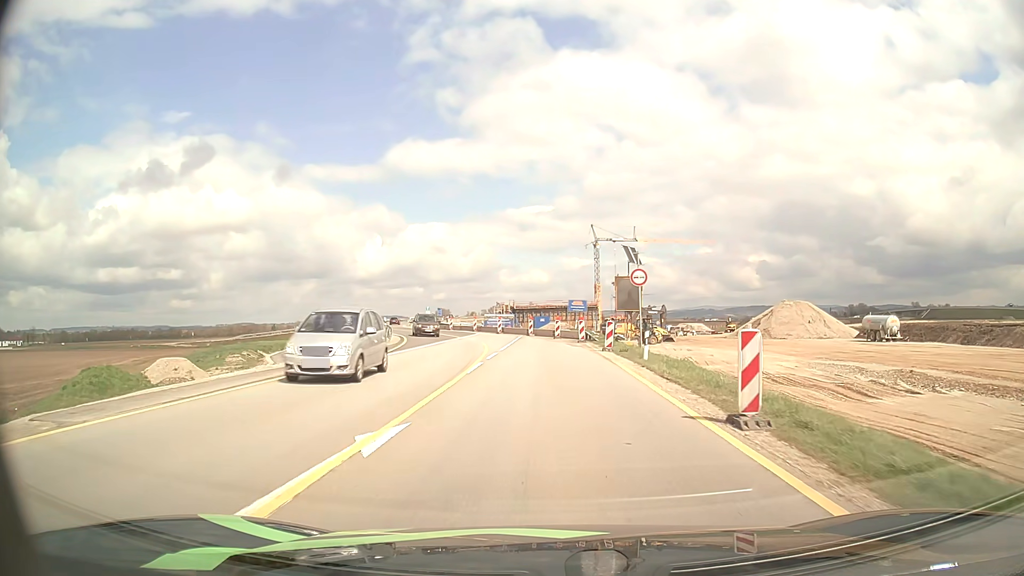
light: Day
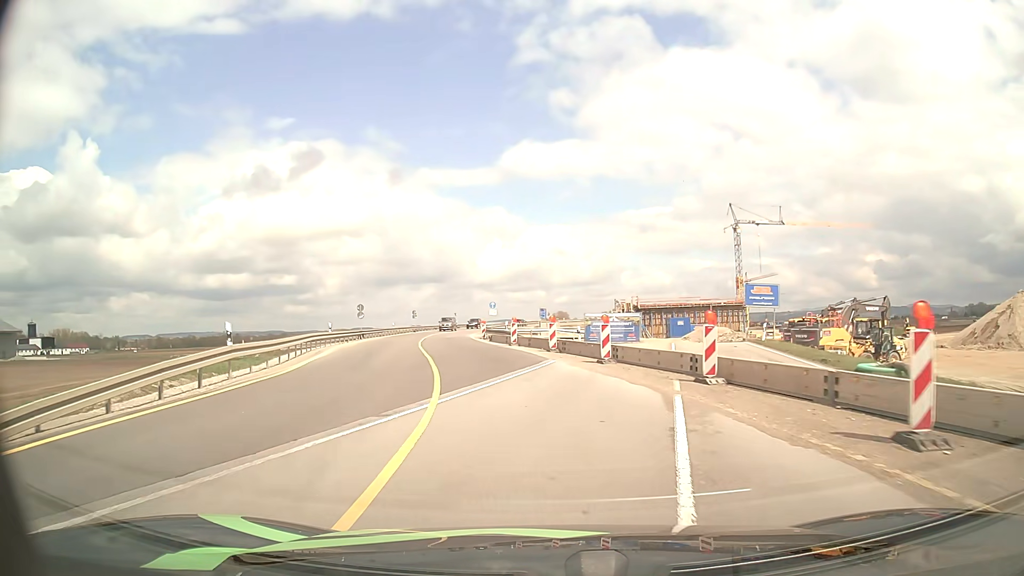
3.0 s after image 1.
(-1.9, +36.6) m; -10°
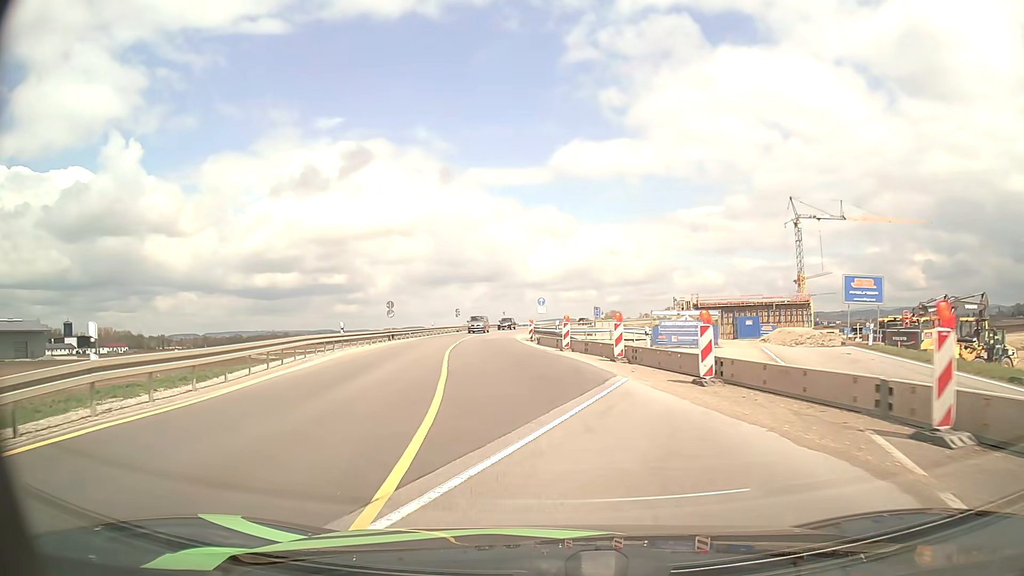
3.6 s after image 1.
(-0.2, +7.3) m; -4°
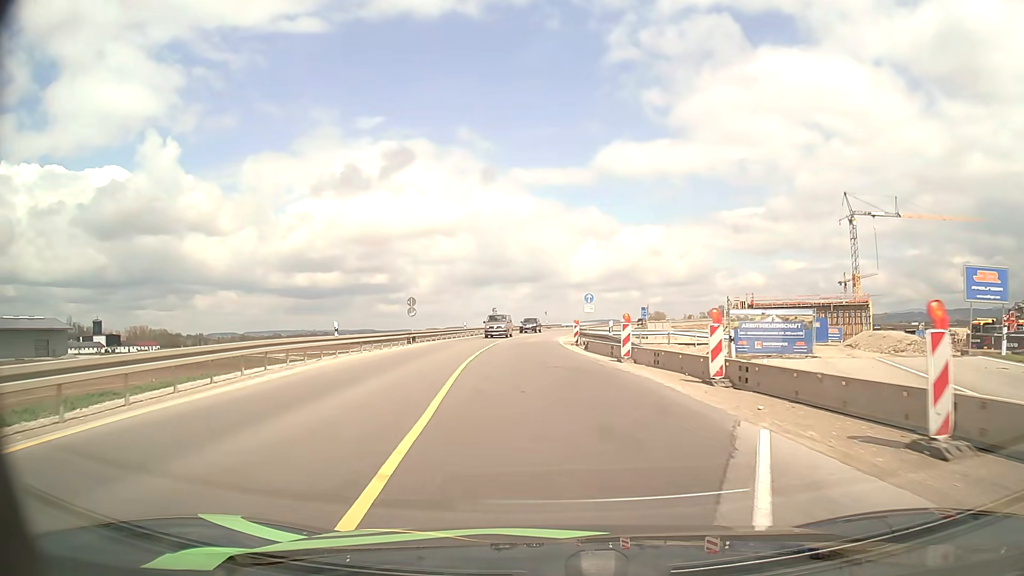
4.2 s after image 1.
(-0.3, +7.4) m; -3°
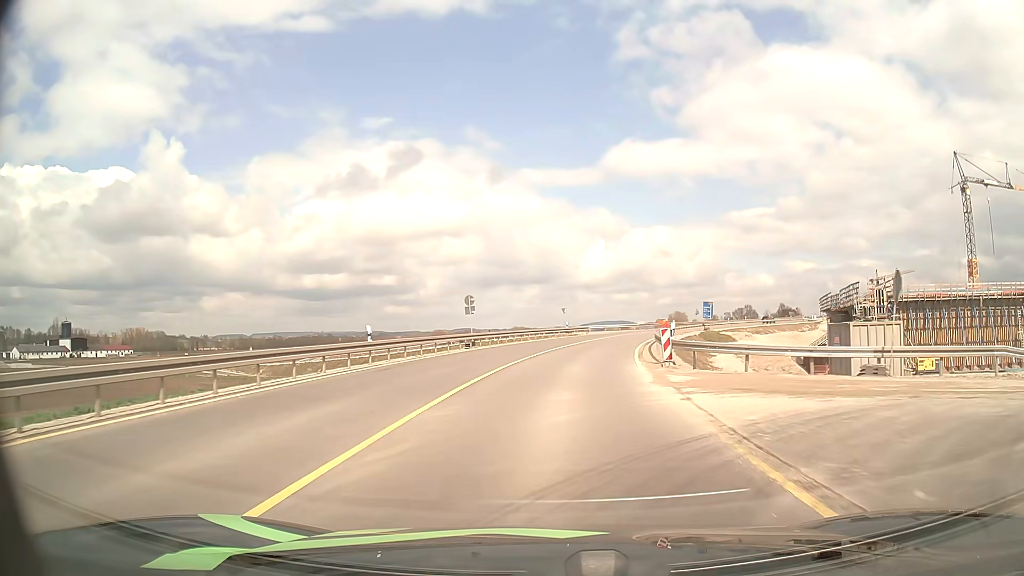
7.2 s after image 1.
(-1.5, +38.9) m; -1°
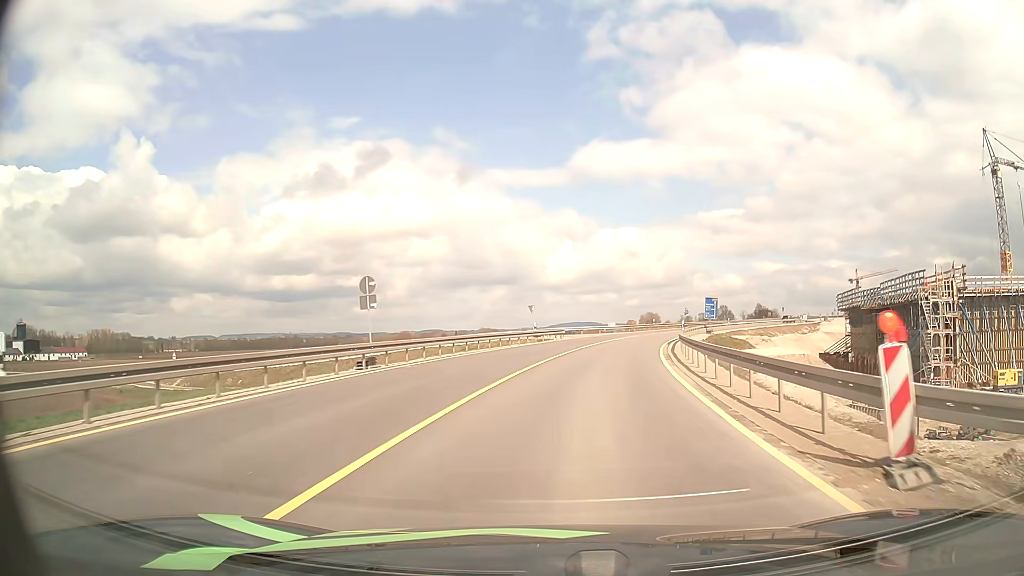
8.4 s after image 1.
(+0.4, +16.5) m; +3°
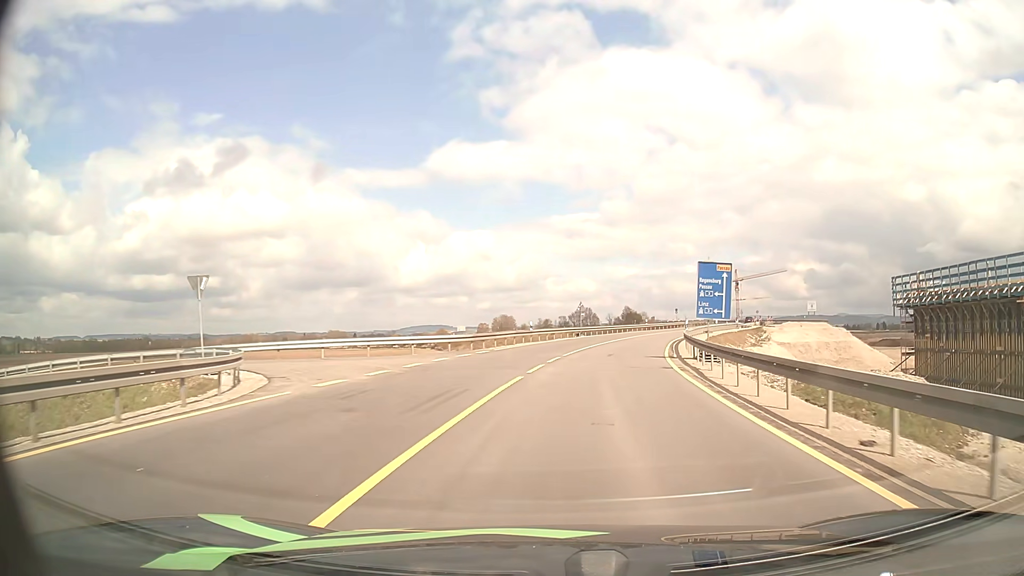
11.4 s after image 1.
(+4.5, +42.3) m; +12°
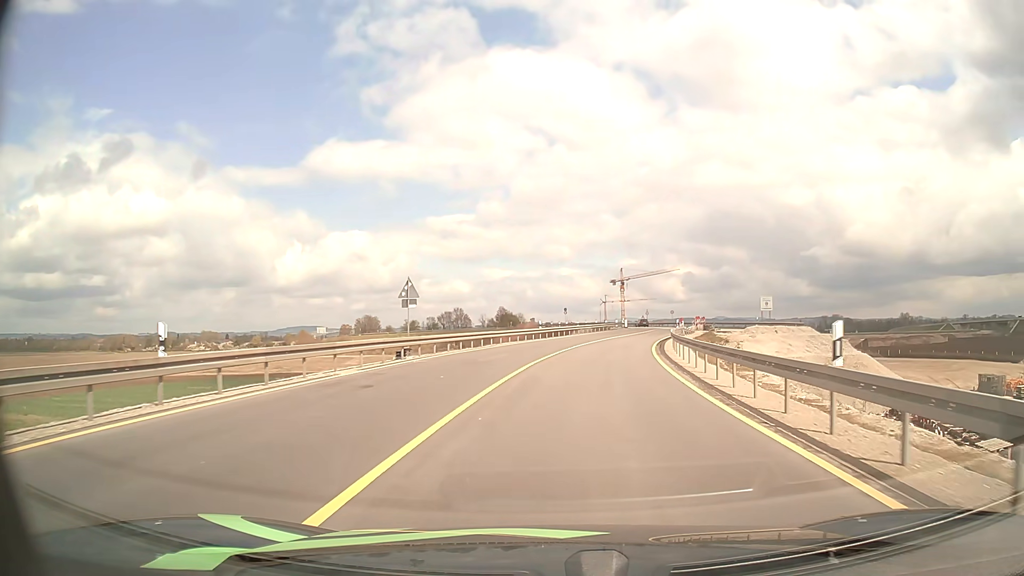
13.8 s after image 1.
(+3.1, +33.0) m; +11°
(0, +10) (+1, +20) (+2, +30) (+4, +40) (+6, +49) (+9, +59) (+12, +69) (+15, +78) (+17, +88) (+18, +98) m
